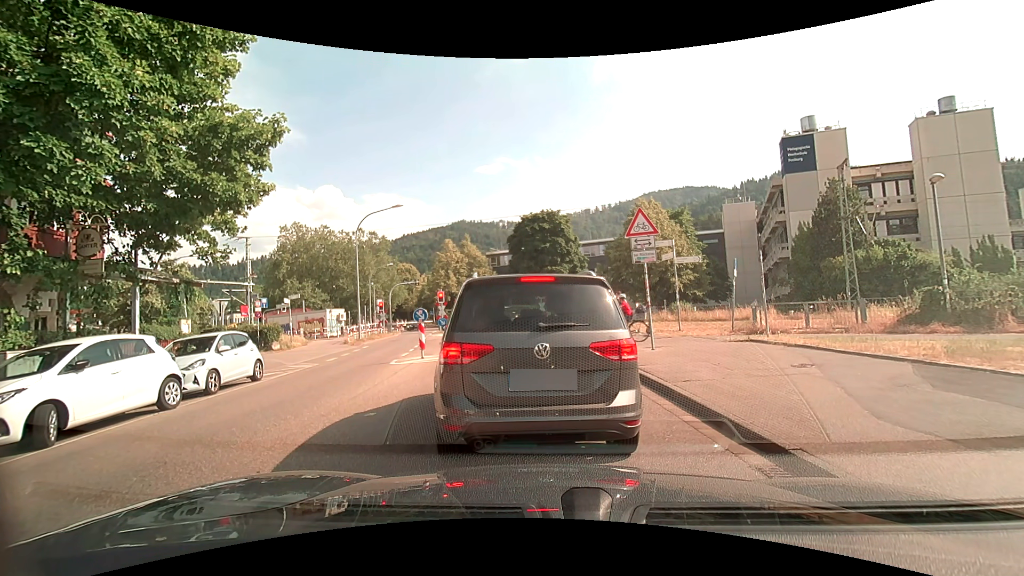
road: unclassified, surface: asphalt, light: Day
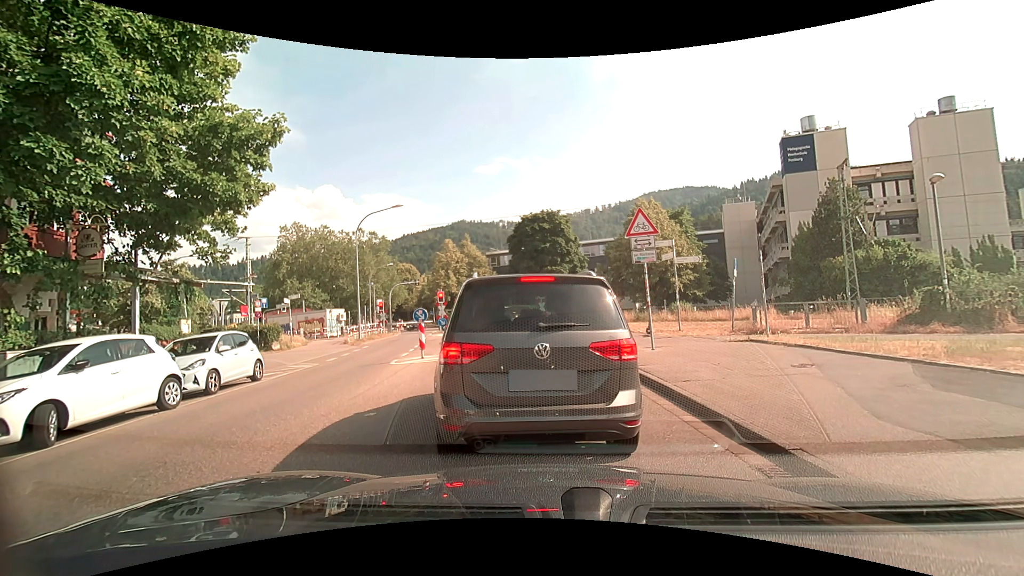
(0.0, 0.0) m; 0°
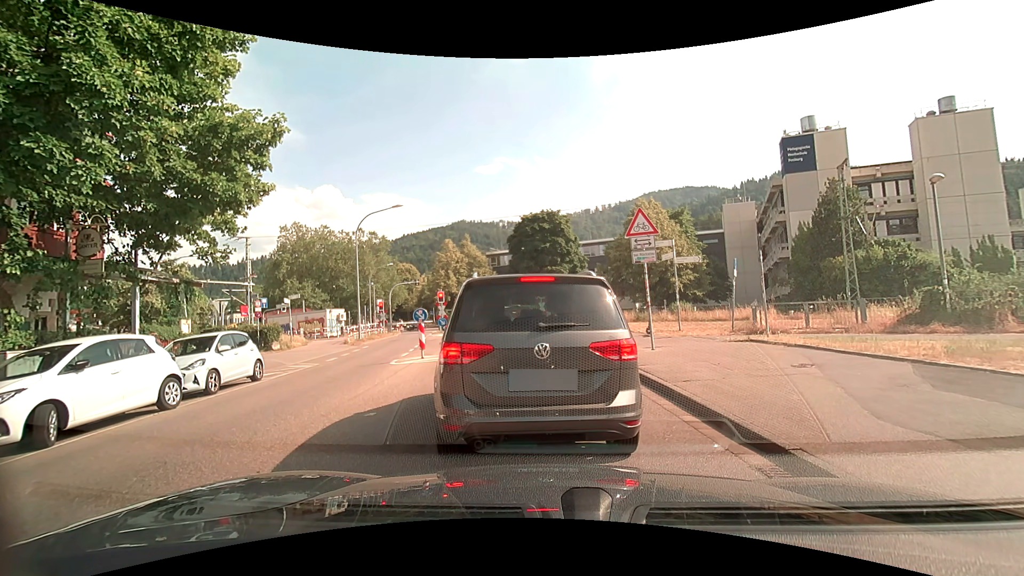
(0.0, 0.0) m; 0°
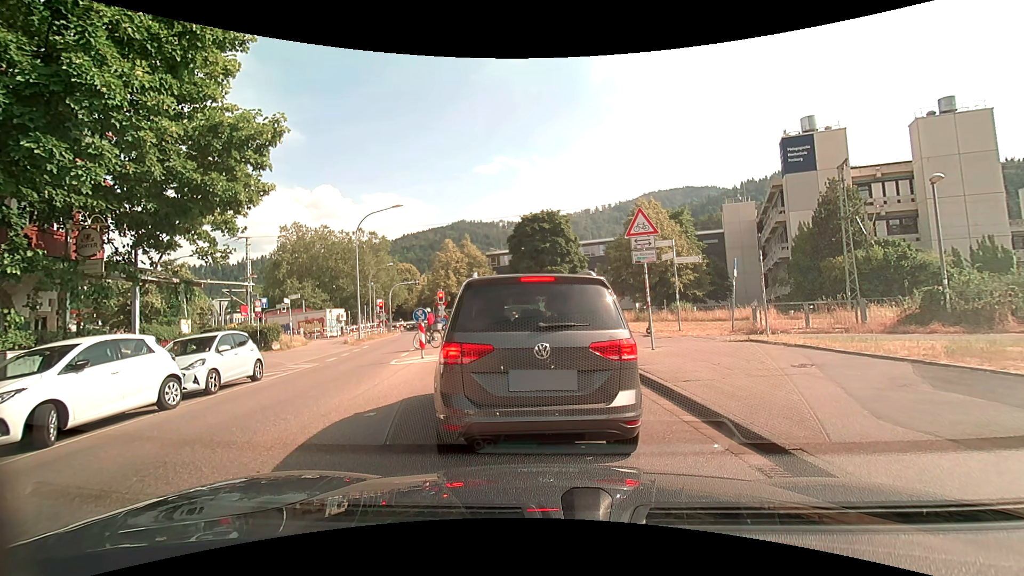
(0.0, 0.0) m; 0°
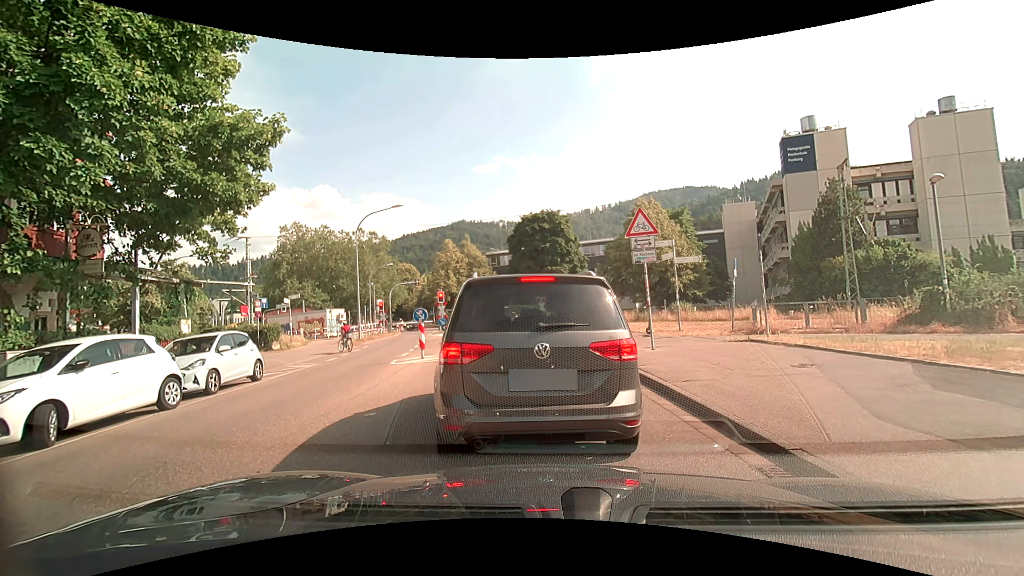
(0.0, 0.0) m; 0°
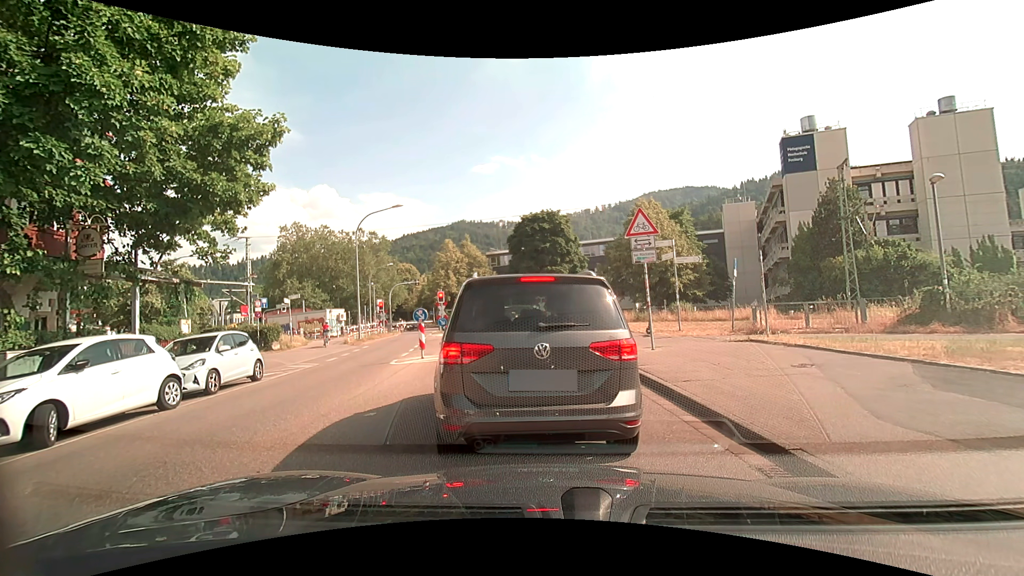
(0.0, 0.0) m; 0°
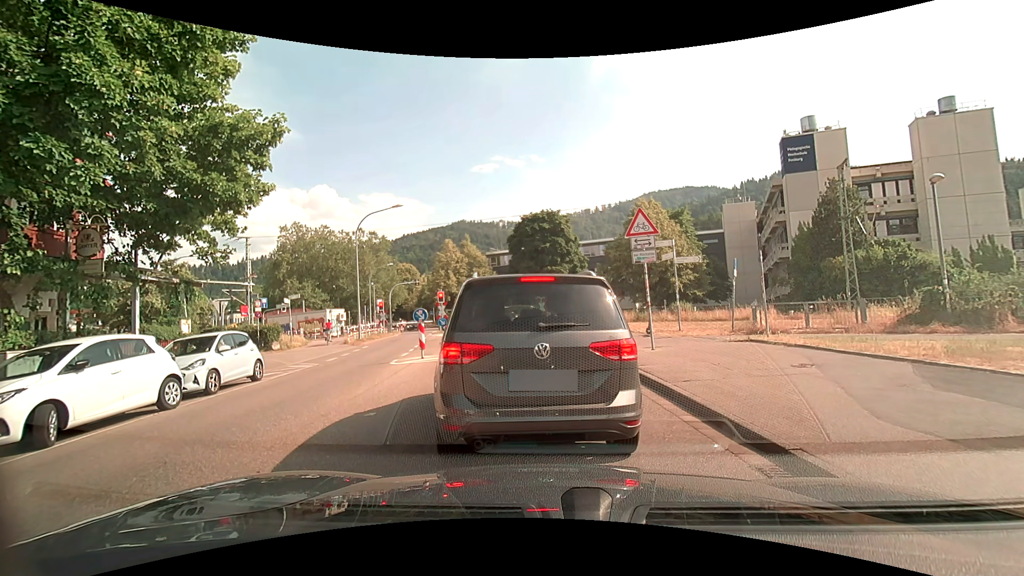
(0.0, 0.0) m; 0°
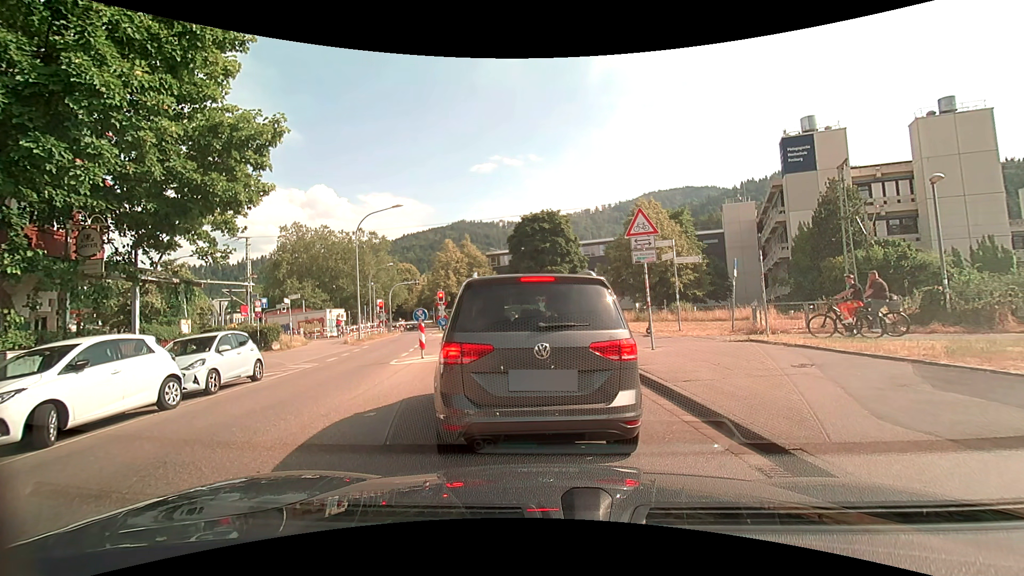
(0.0, 0.0) m; 0°
